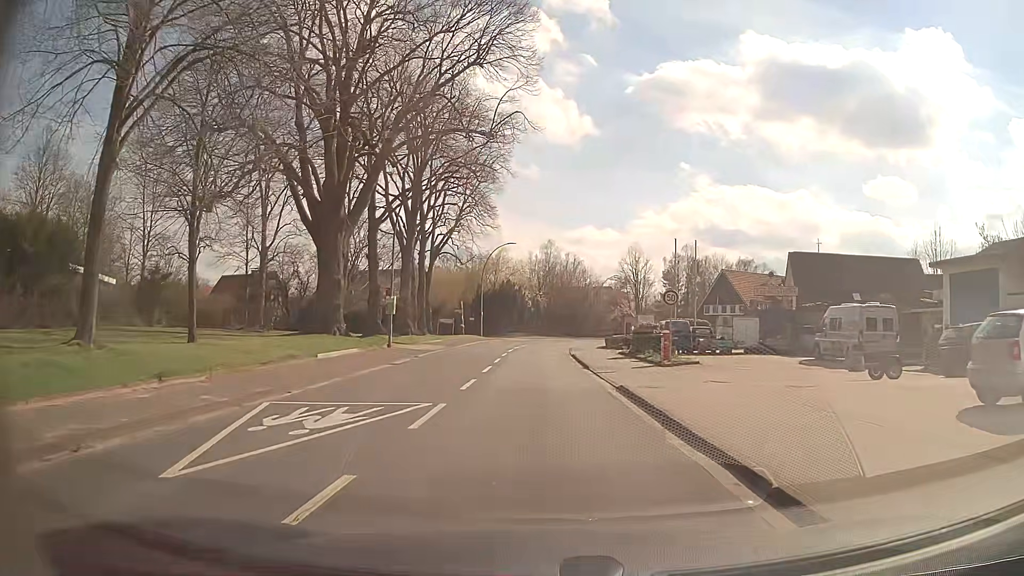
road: secondary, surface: asphalt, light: Day
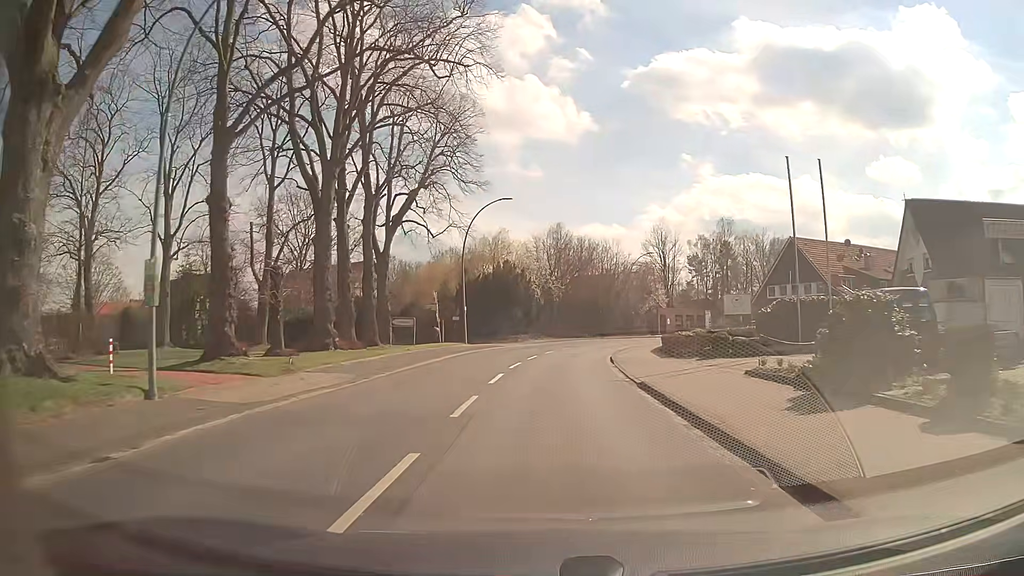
(-0.5, +22.3) m; -1°
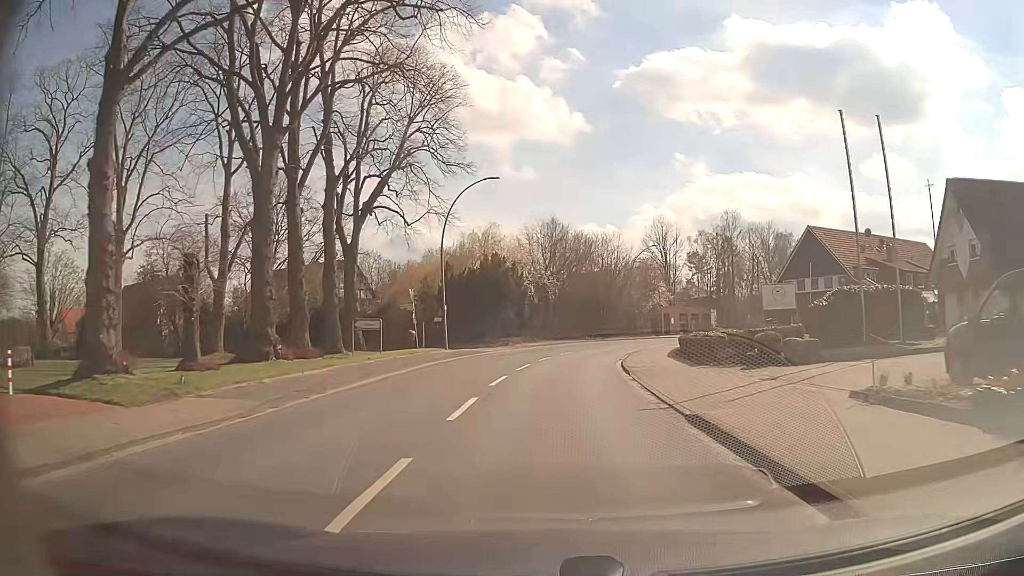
(+0.1, +6.3) m; 0°
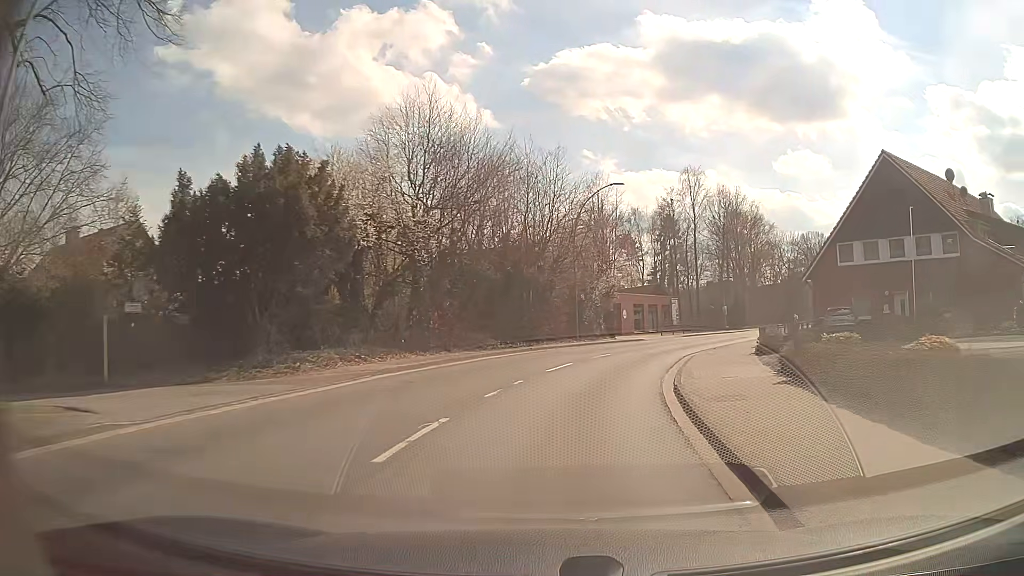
(+1.2, +27.6) m; +8°
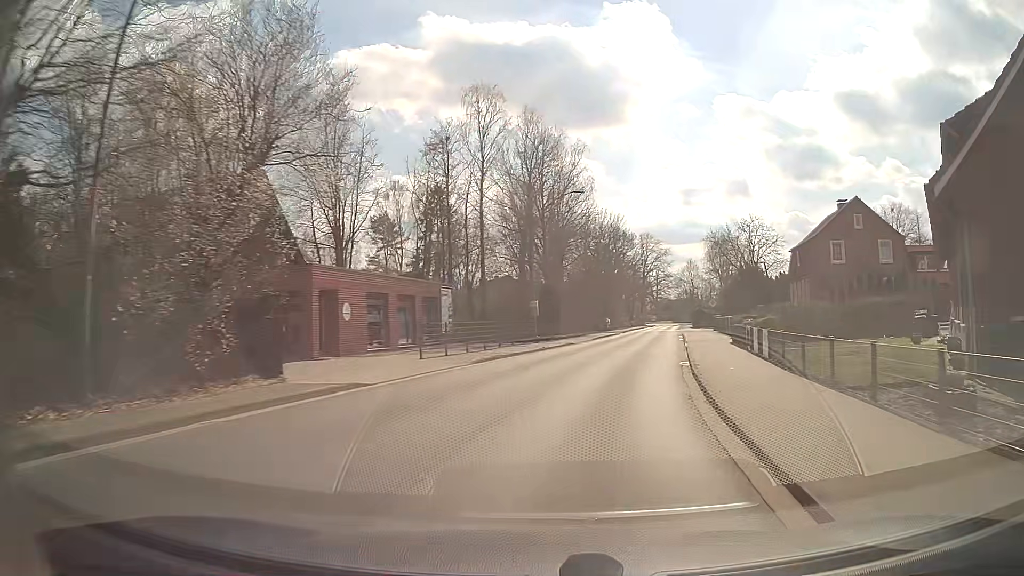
(+4.4, +28.8) m; +20°
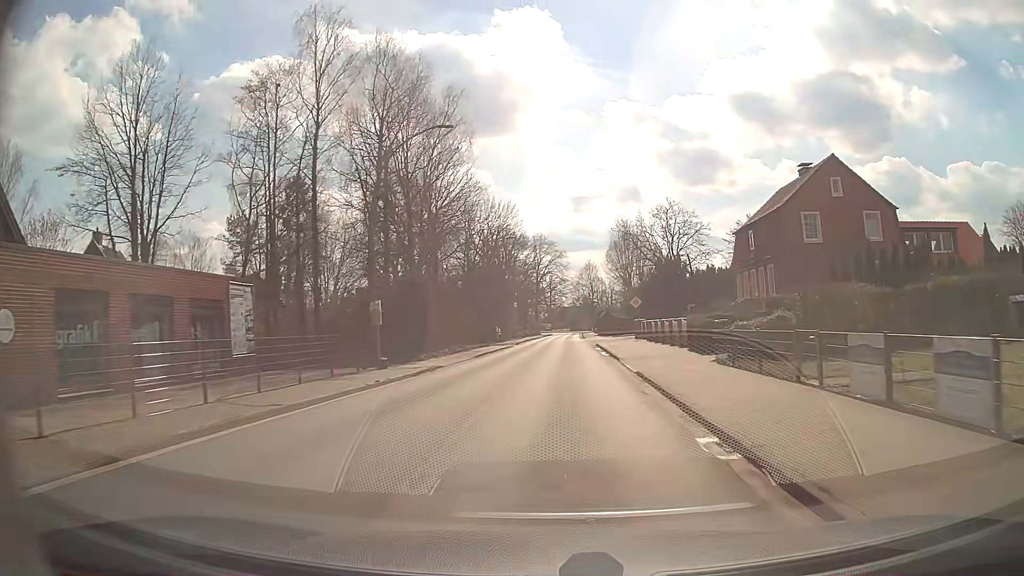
(+1.4, +14.7) m; +9°
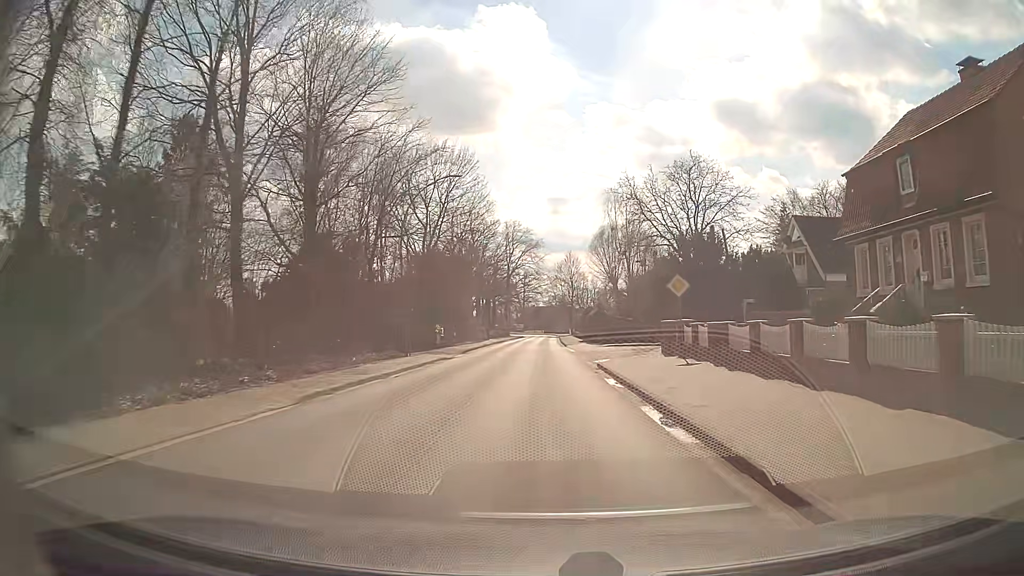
(+0.7, +22.5) m; +2°
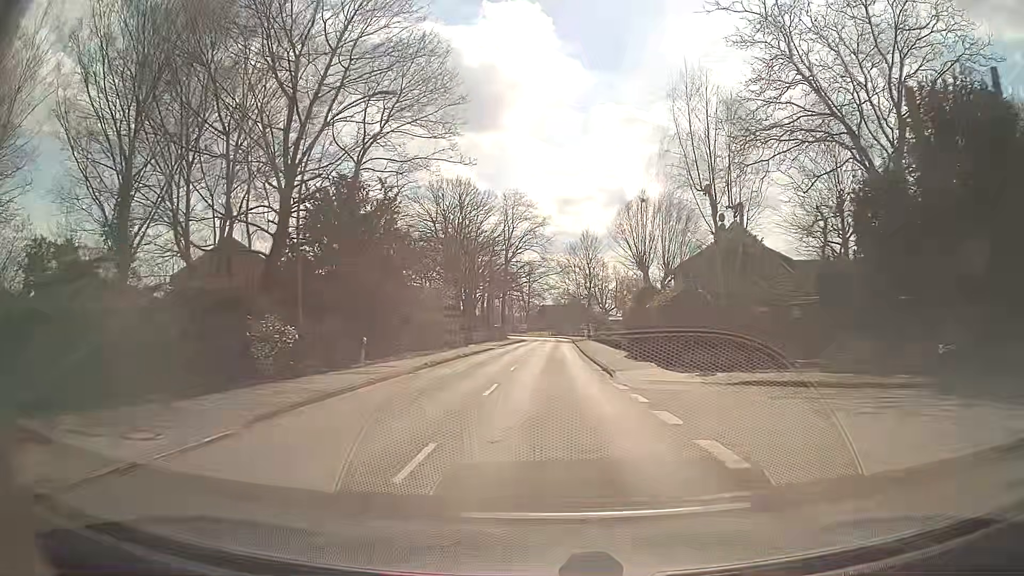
(-0.1, +30.5) m; -1°
